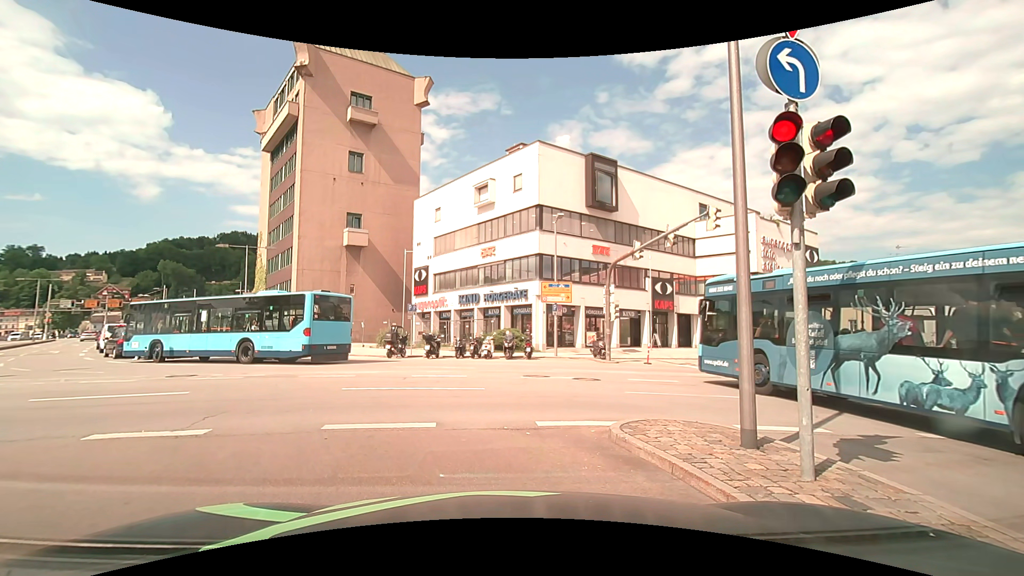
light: Day
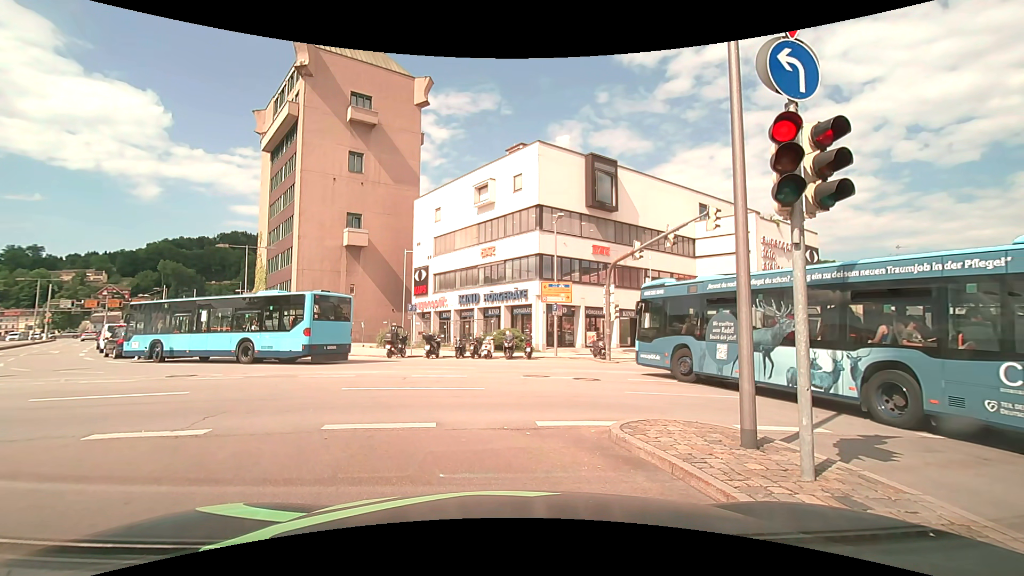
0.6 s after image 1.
(0.0, 0.0) m; 0°
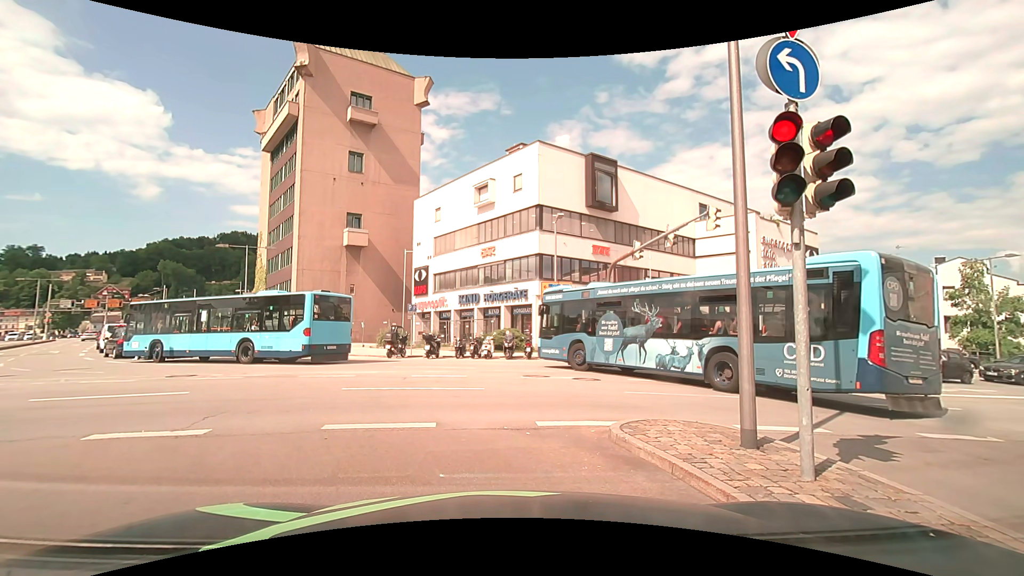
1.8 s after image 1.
(0.0, 0.0) m; 0°
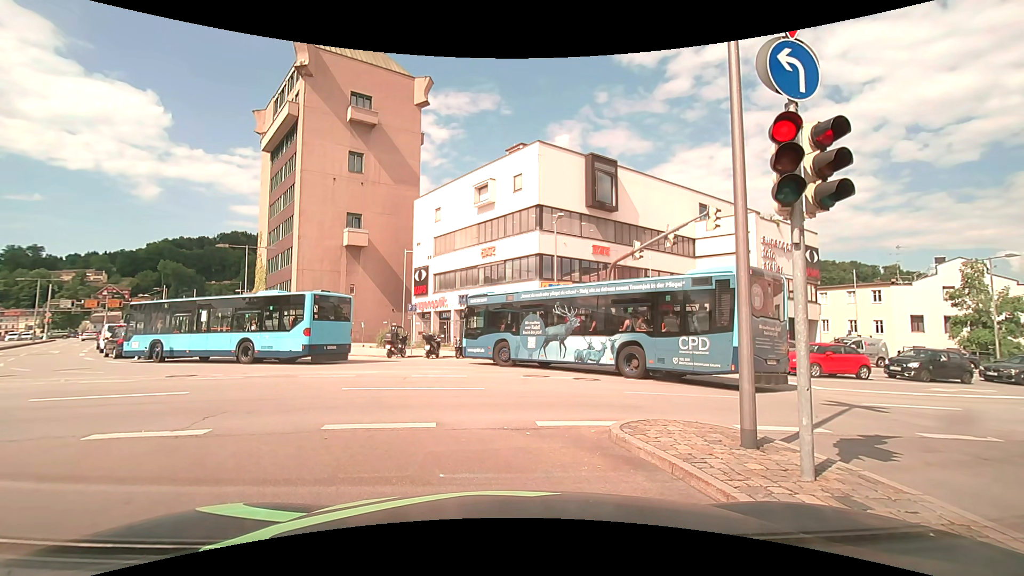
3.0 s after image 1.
(0.0, 0.0) m; 0°
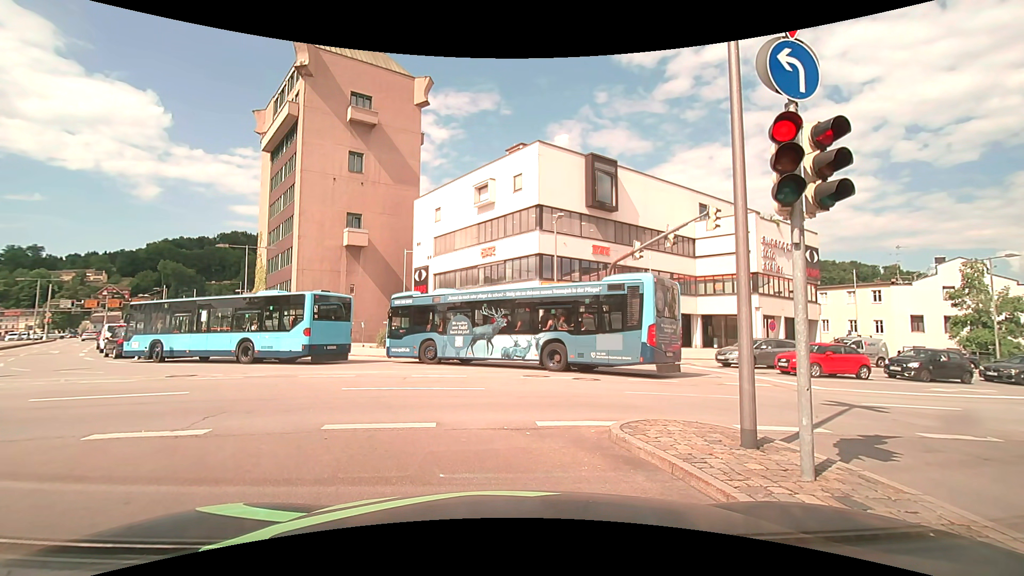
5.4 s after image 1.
(0.0, 0.0) m; 0°
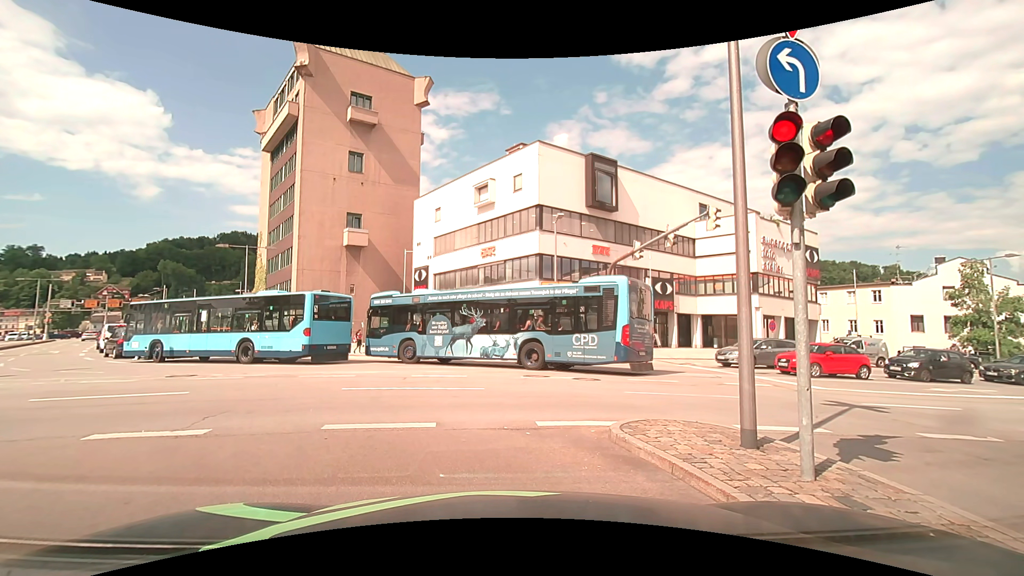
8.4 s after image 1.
(0.0, 0.0) m; 0°
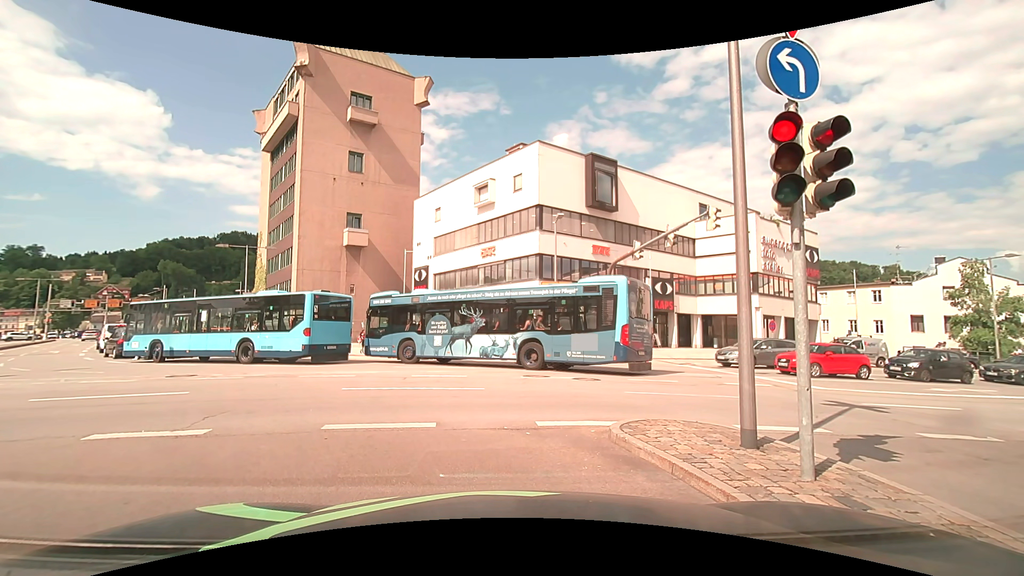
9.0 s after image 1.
(0.0, 0.0) m; 0°
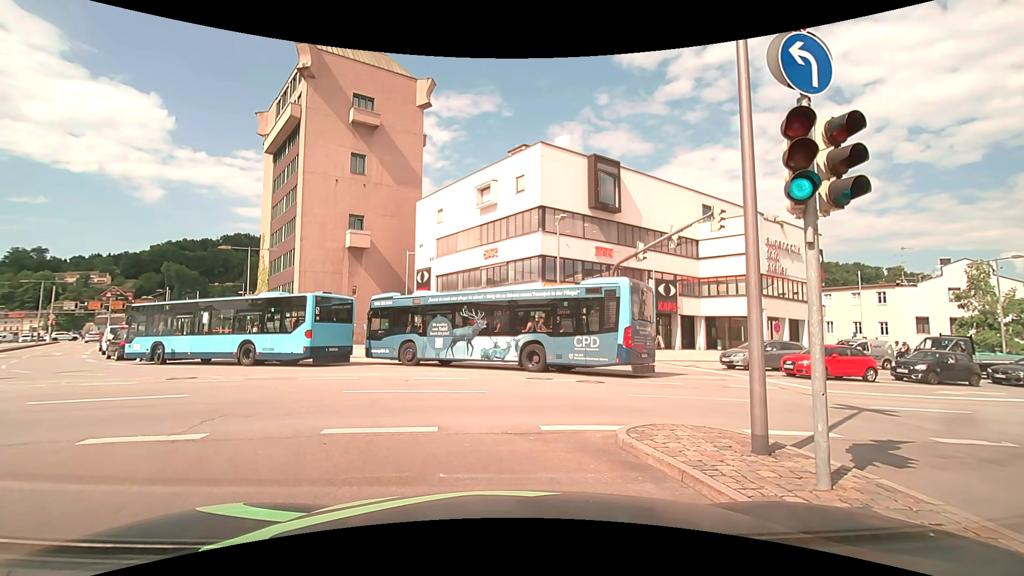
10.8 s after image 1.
(0.0, +0.1) m; 0°
